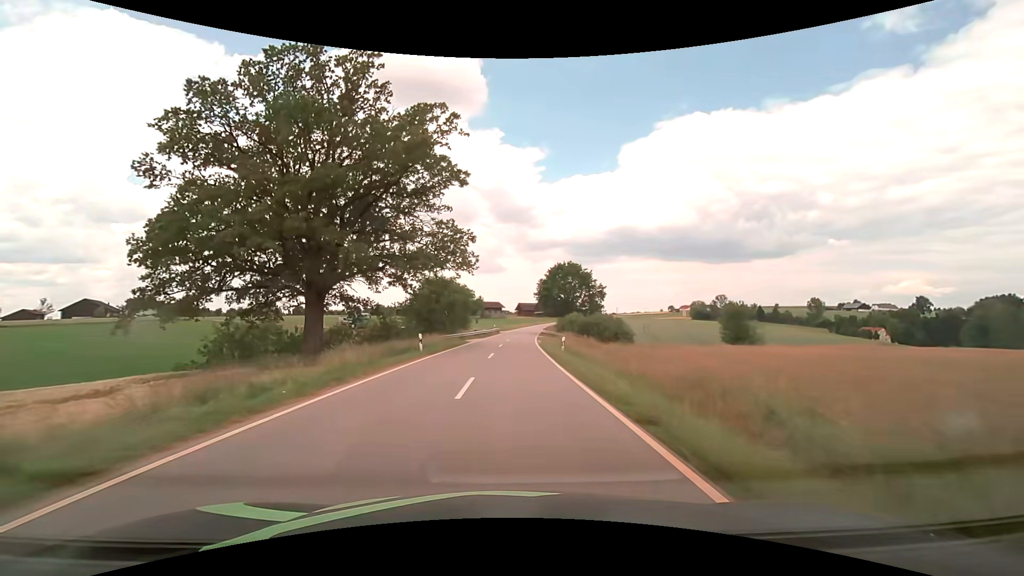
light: Day
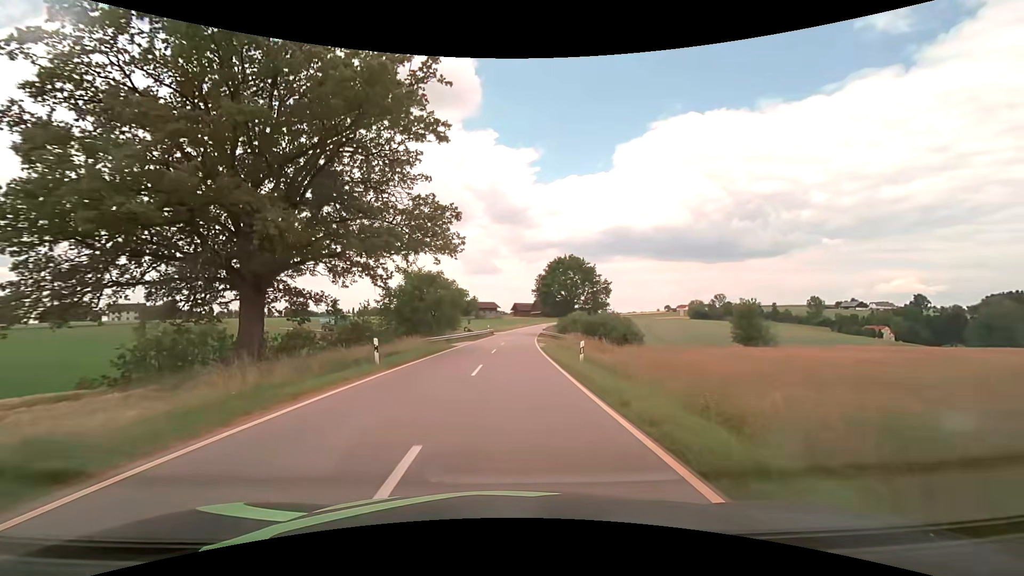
(0.0, +7.6) m; +1°
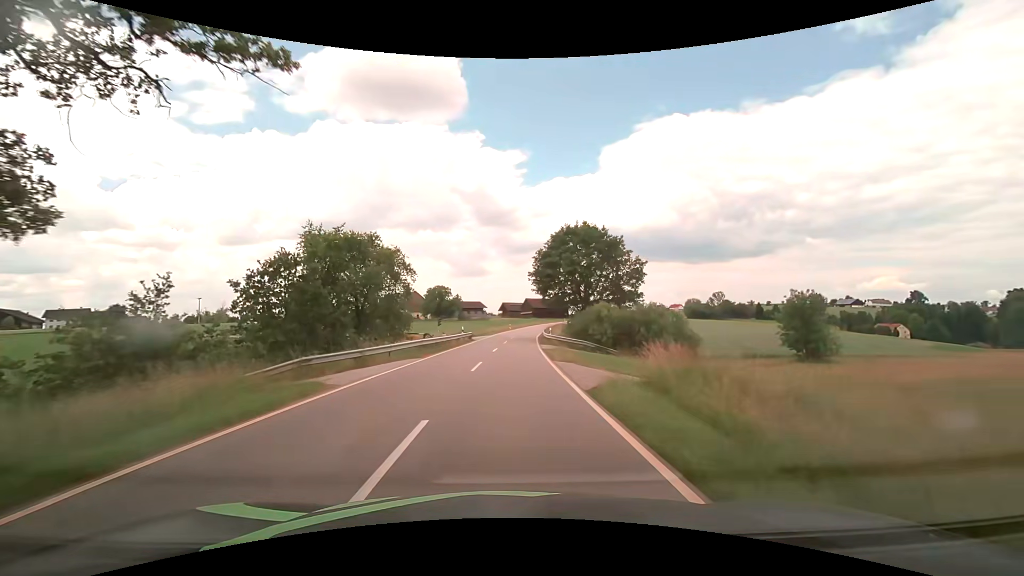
(+0.3, +22.8) m; +1°
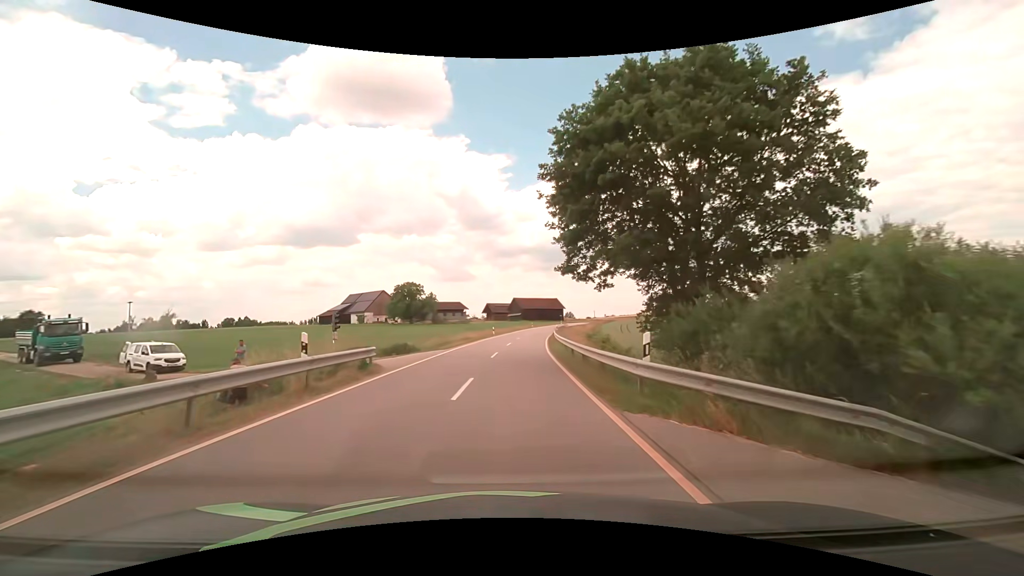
(+0.4, +30.5) m; +1°
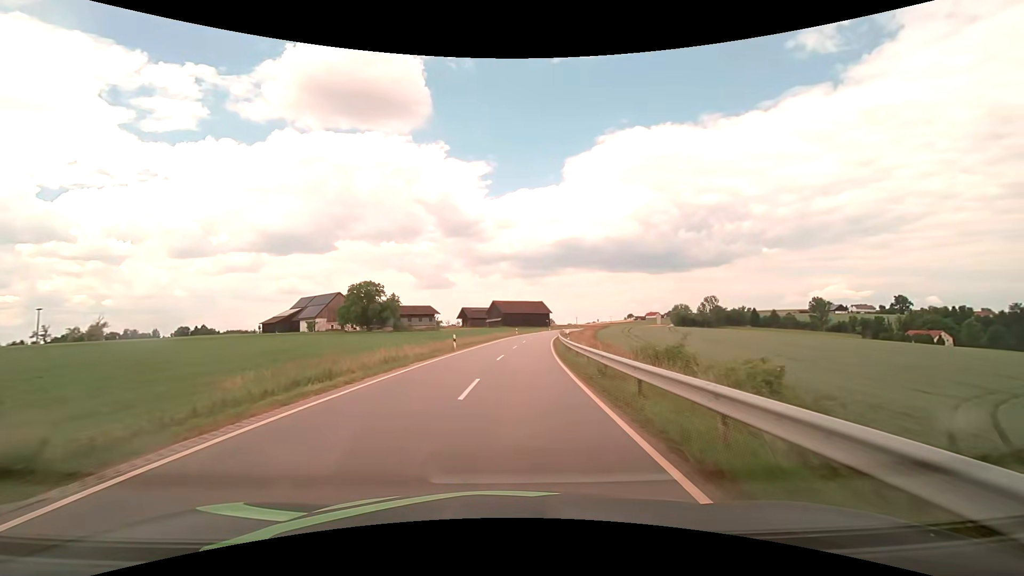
(+0.4, +24.3) m; +3°
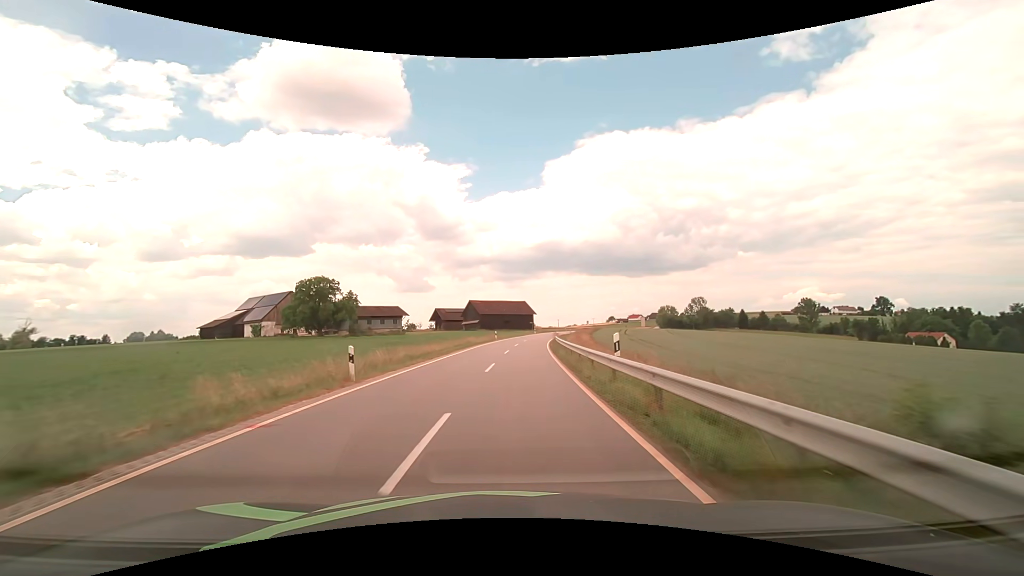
(+0.3, +17.8) m; +2°
